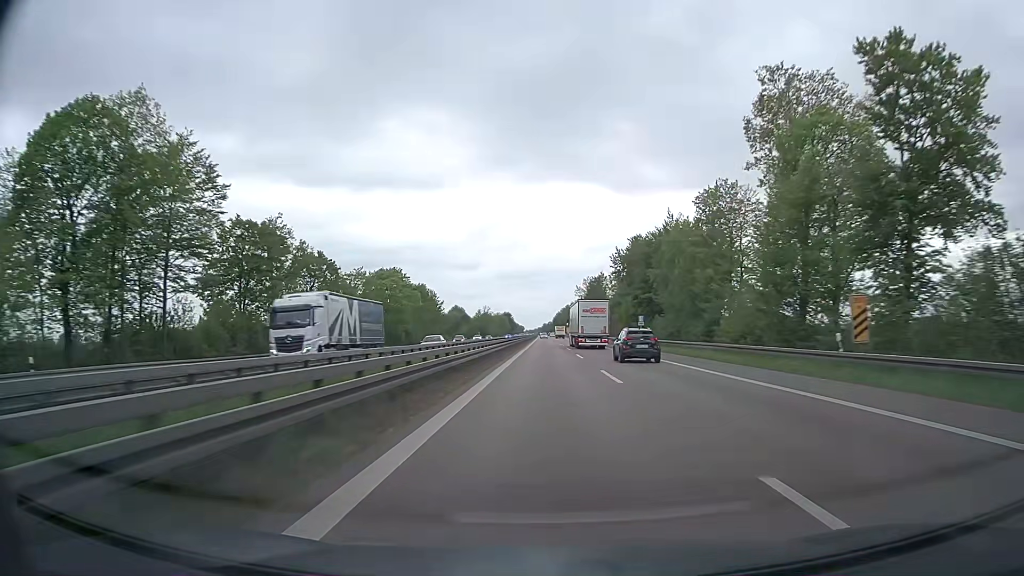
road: trunk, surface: asphalt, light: Day
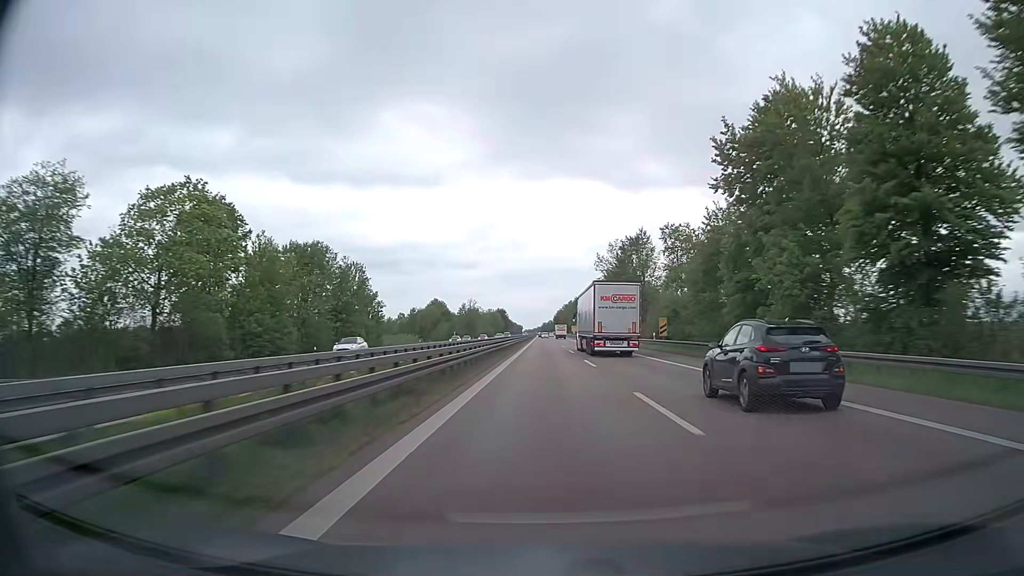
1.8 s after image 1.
(0.0, +63.0) m; 0°
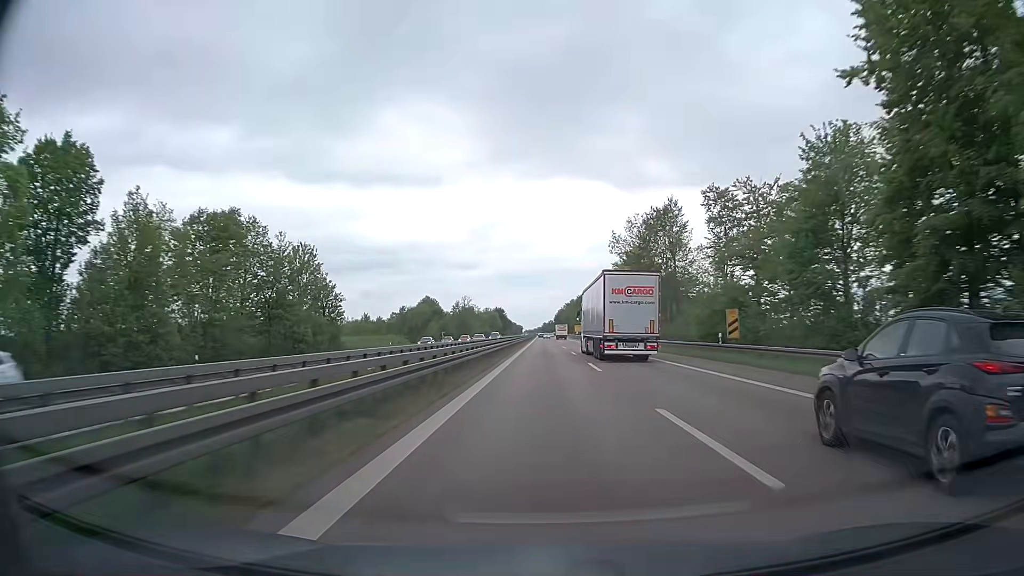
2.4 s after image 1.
(0.0, +21.0) m; 0°
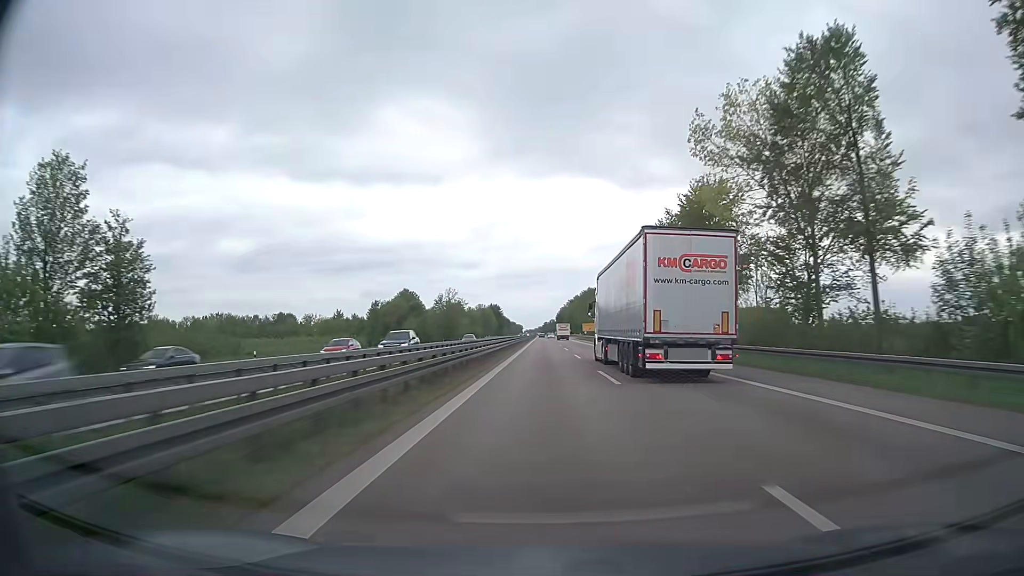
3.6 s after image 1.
(0.0, +41.9) m; 0°
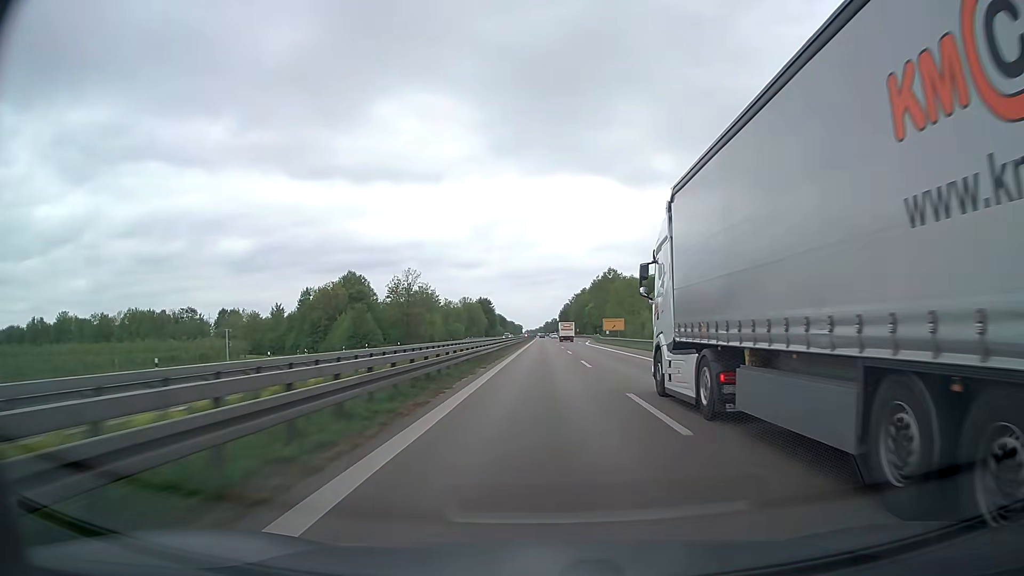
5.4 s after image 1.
(-0.2, +62.8) m; 0°
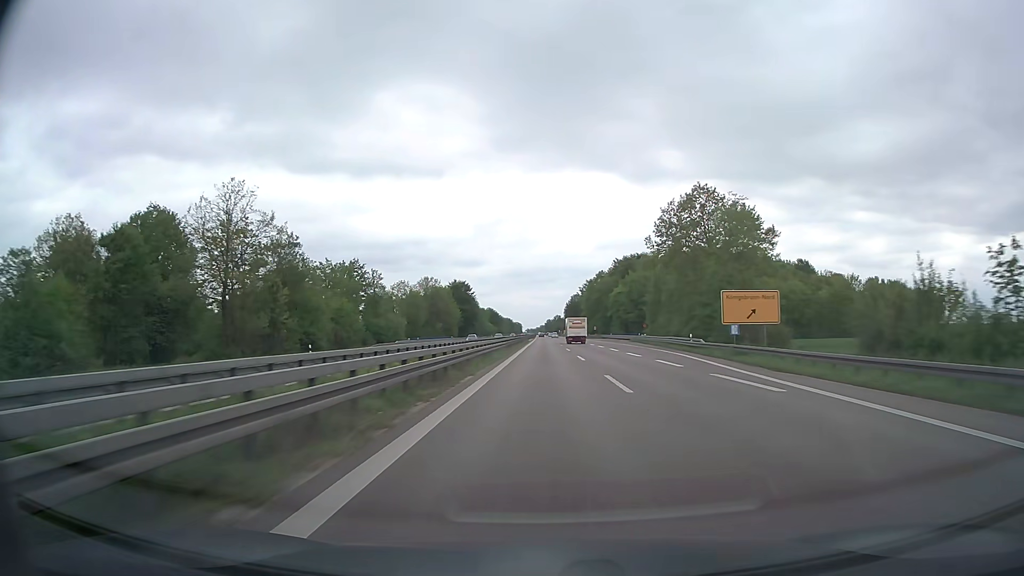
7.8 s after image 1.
(0.0, +83.4) m; 0°
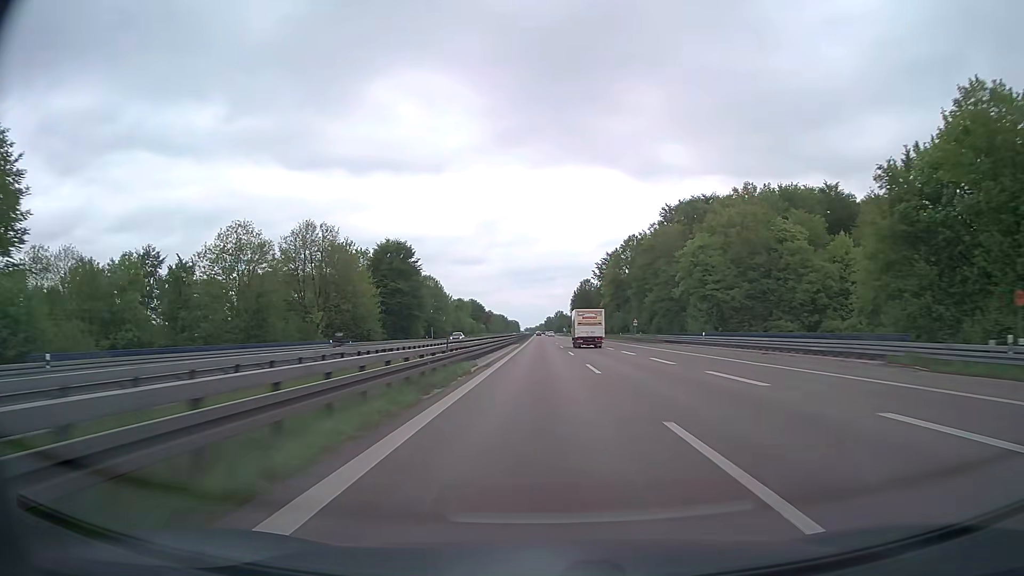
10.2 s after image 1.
(+0.1, +83.2) m; 0°
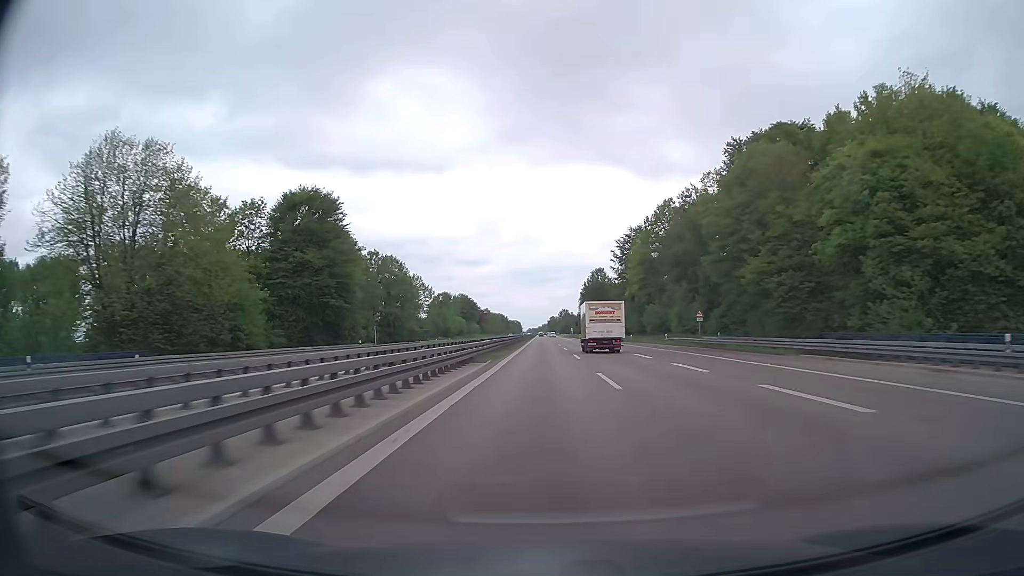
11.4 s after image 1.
(-0.1, +41.5) m; 0°
(0, +10) (0, +20) (0, +30) (0, +40) (0, +50) (0, +60) (0, +70) (0, +80) (-1, +90) (-1, +100) m
